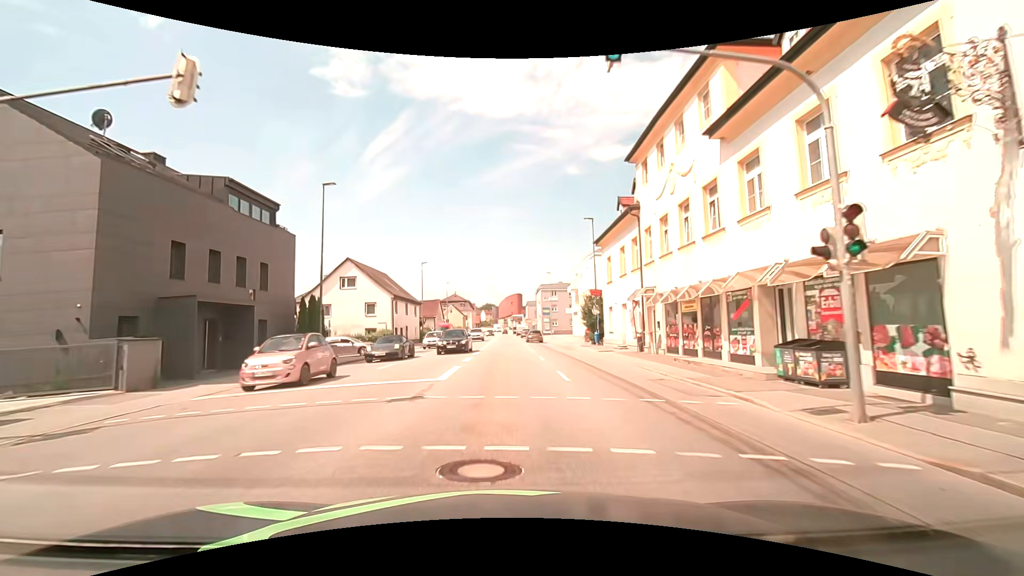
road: tertiary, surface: asphalt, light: Day
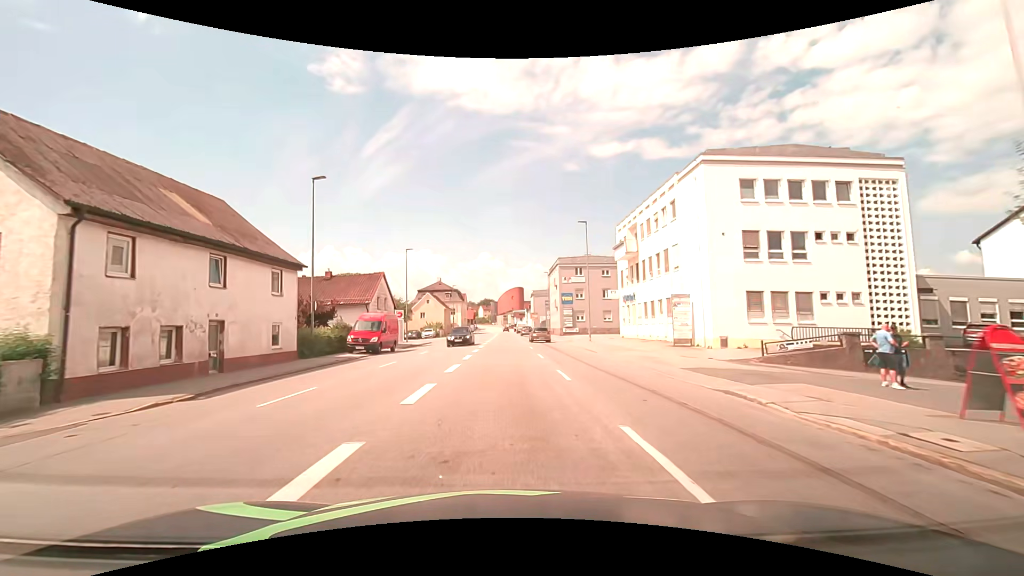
(-0.2, +36.3) m; 0°
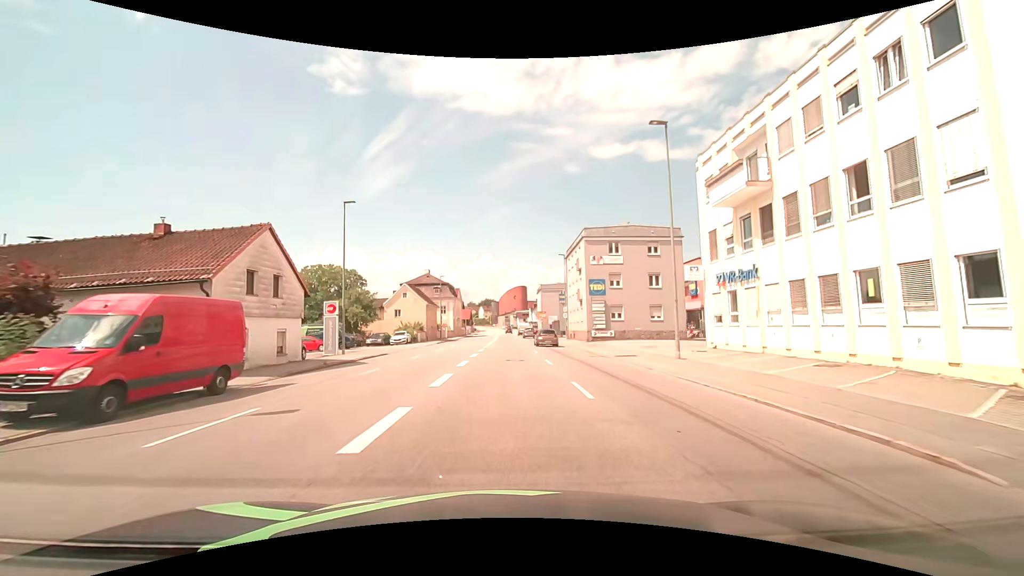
(0.0, +21.3) m; 0°
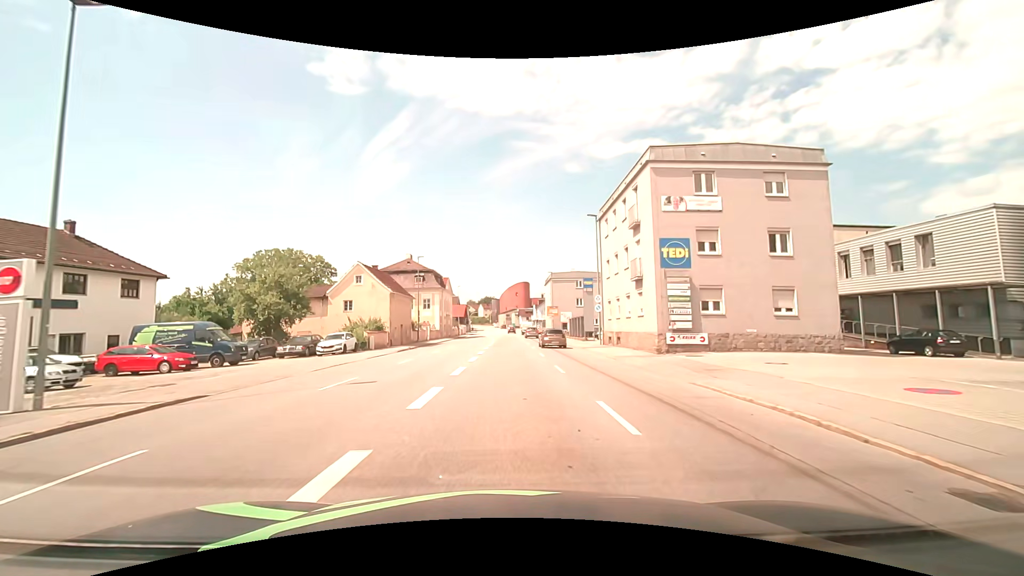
(0.0, +21.1) m; 0°
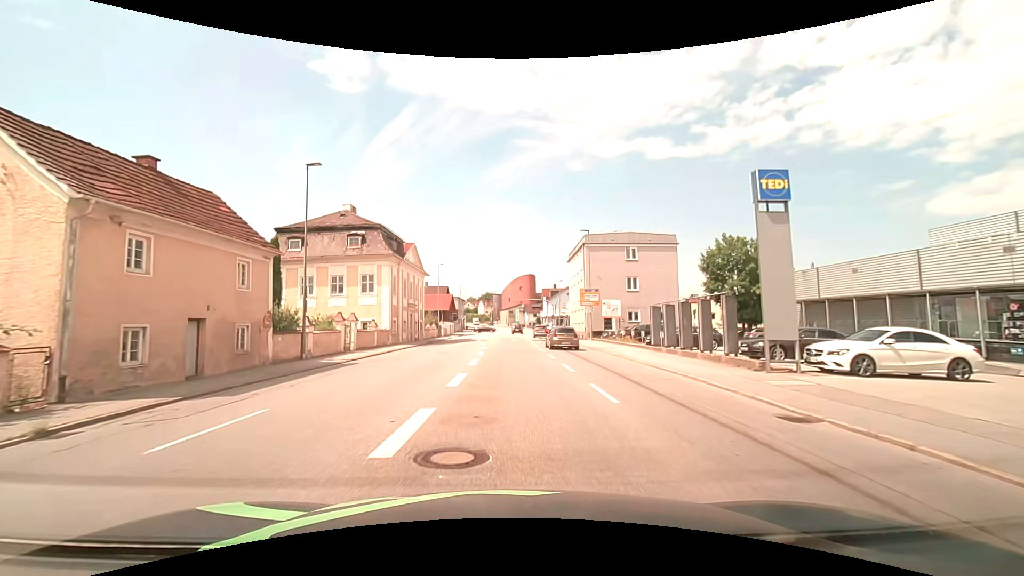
(+0.1, +33.2) m; 0°
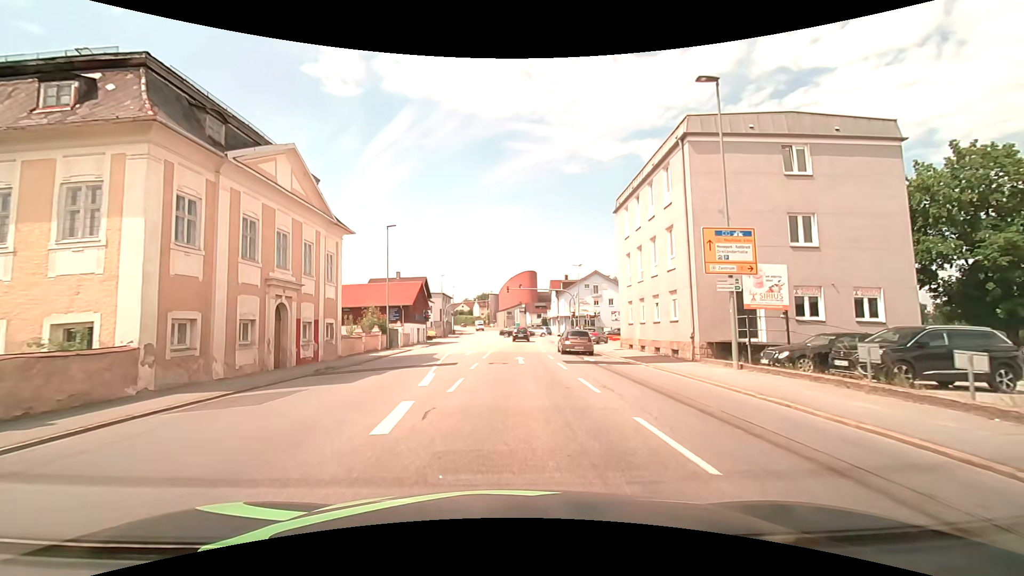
(-0.1, +28.4) m; 0°
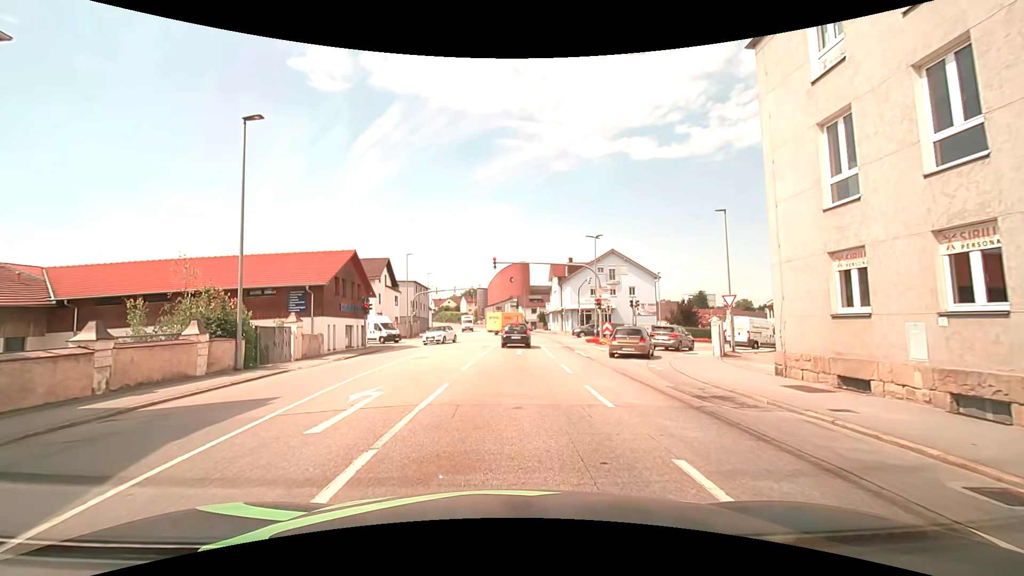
(+0.1, +20.4) m; +3°
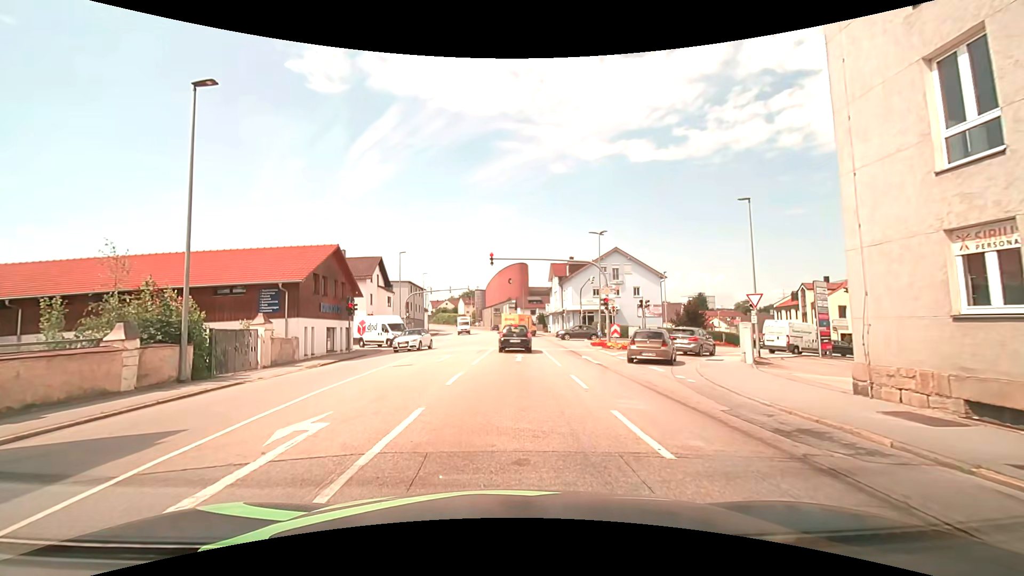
(-0.1, +3.1) m; -1°
